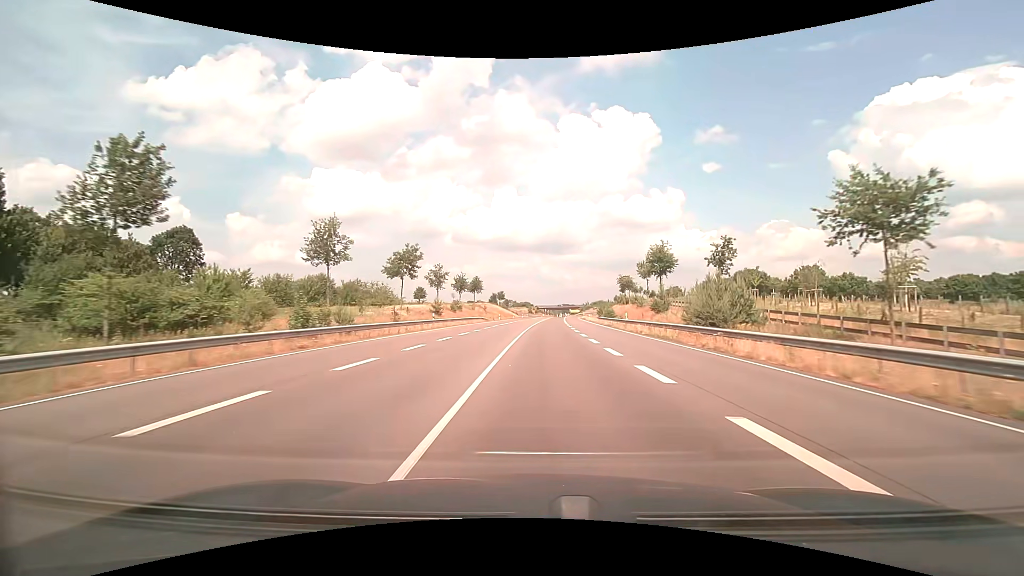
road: primary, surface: asphalt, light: Day
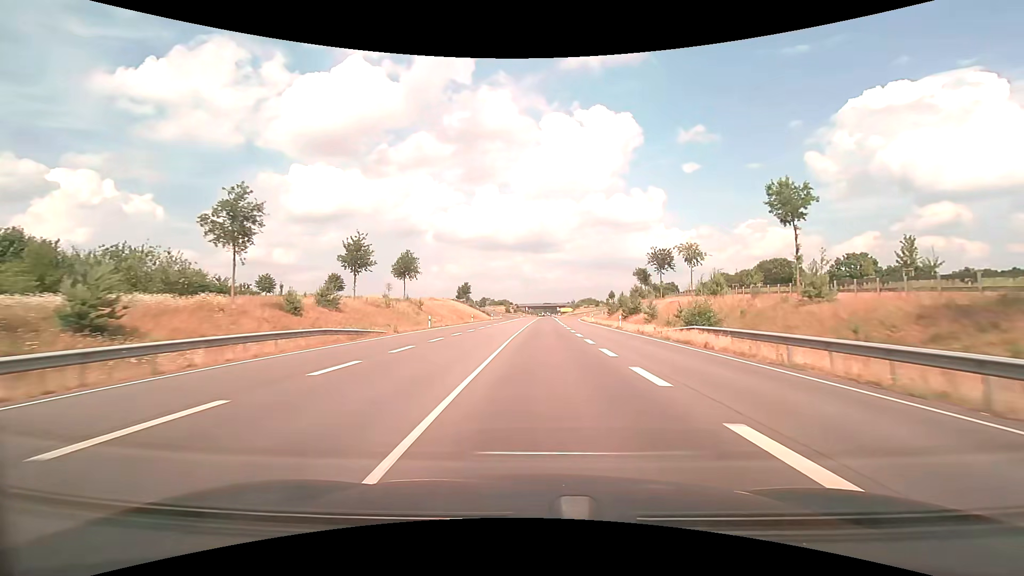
(+1.2, +48.8) m; +2°
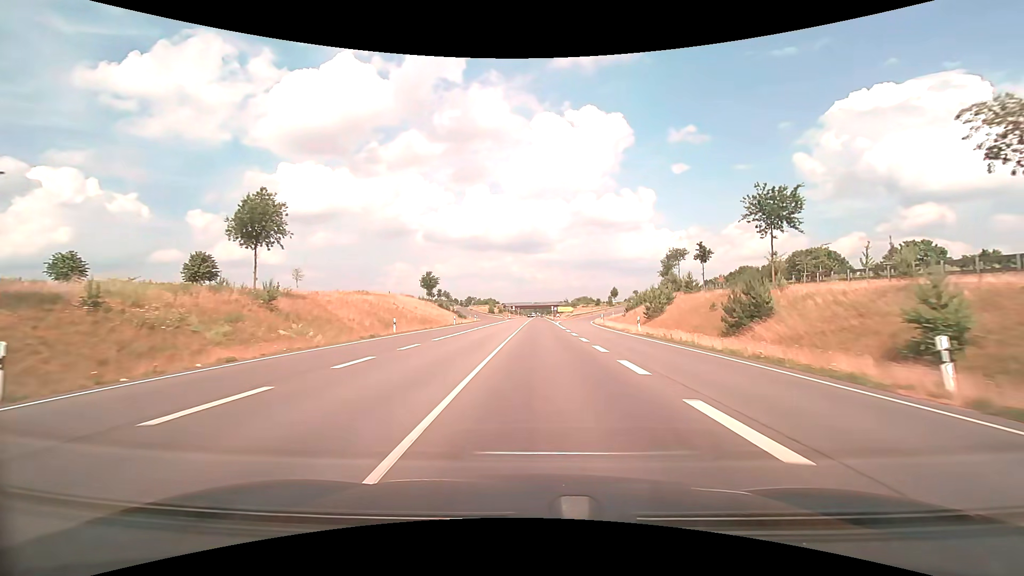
(+0.3, +34.7) m; +1°
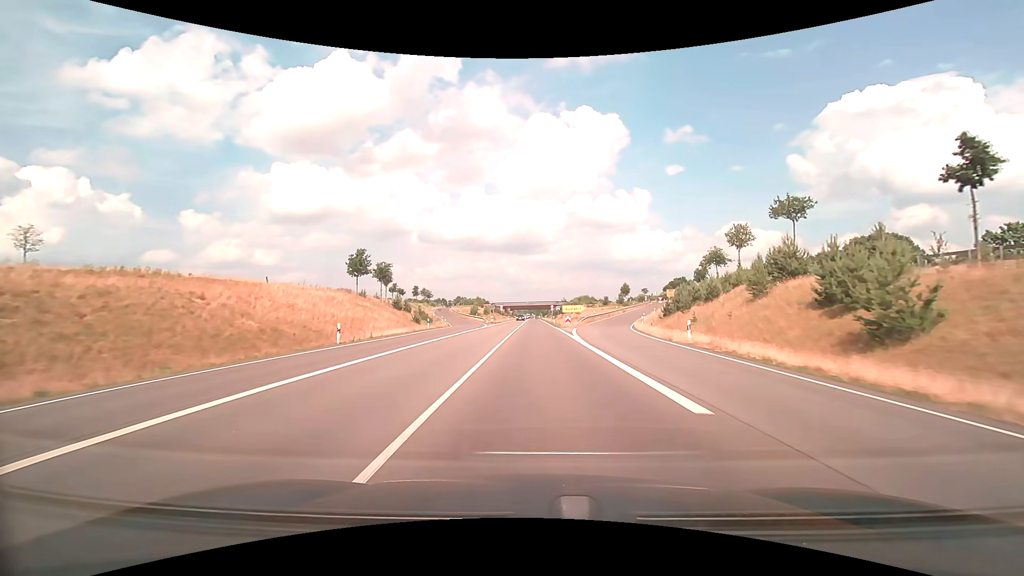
(+0.2, +34.0) m; +1°
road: trunk
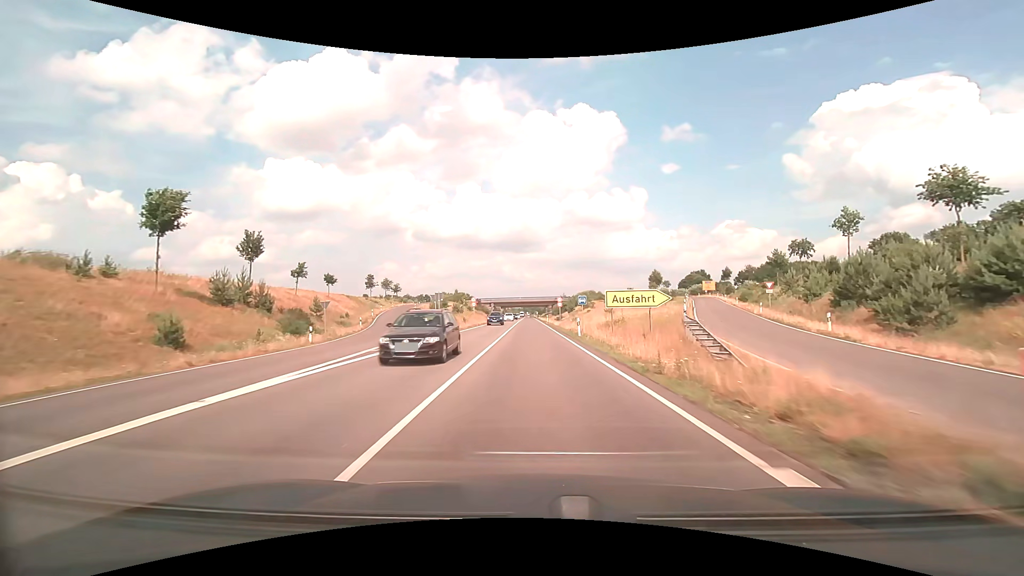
(-0.1, +45.5) m; 0°
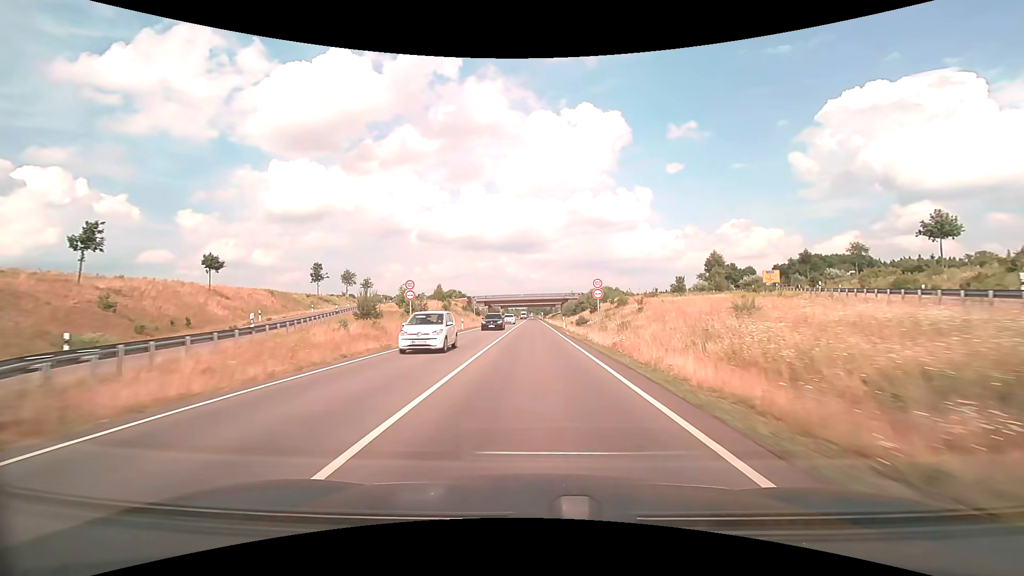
(0.0, +35.1) m; 0°
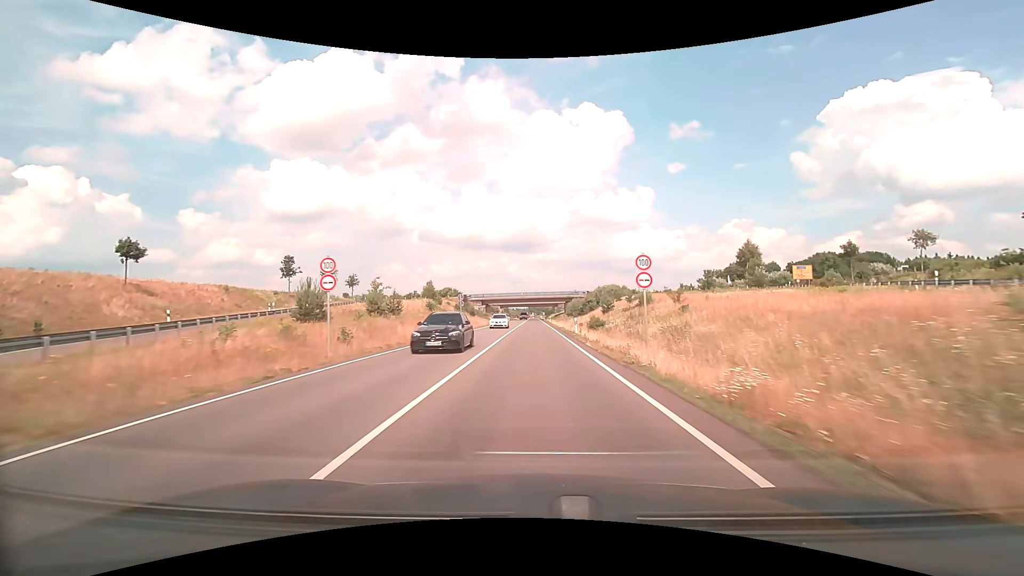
(0.0, +12.1) m; 0°
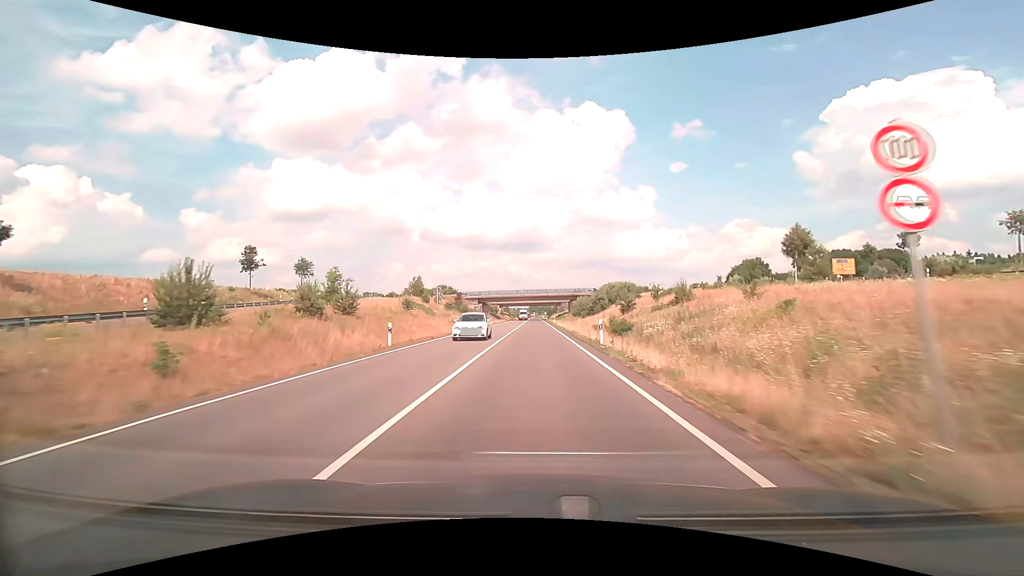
(0.0, +12.3) m; 0°
(0, +10) (0, +20) (0, +30) (0, +40) (0, +50) (0, +60) (0, +70) (0, +80) (0, +90) (0, +100) m
